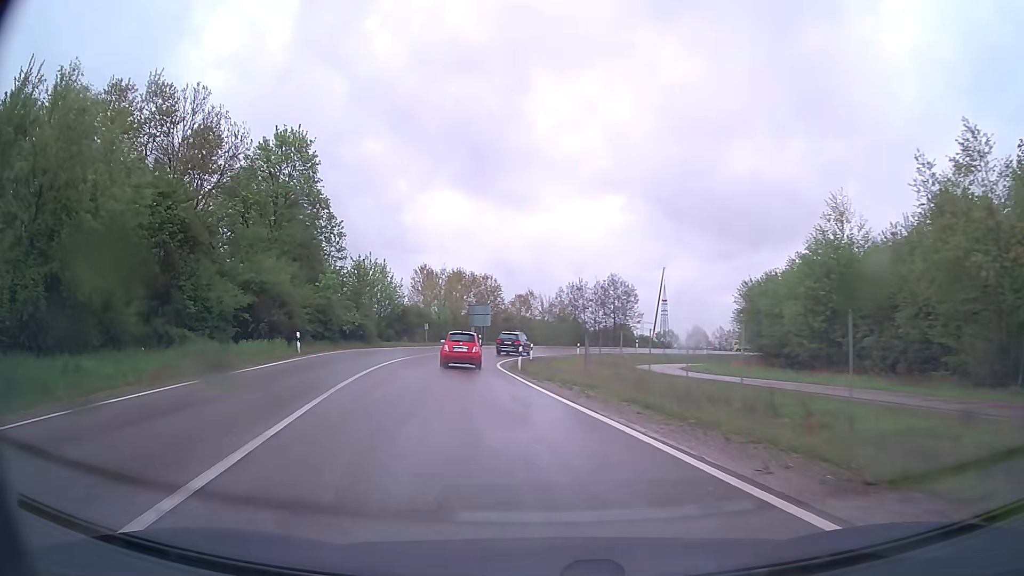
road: secondary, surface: asphalt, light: Day
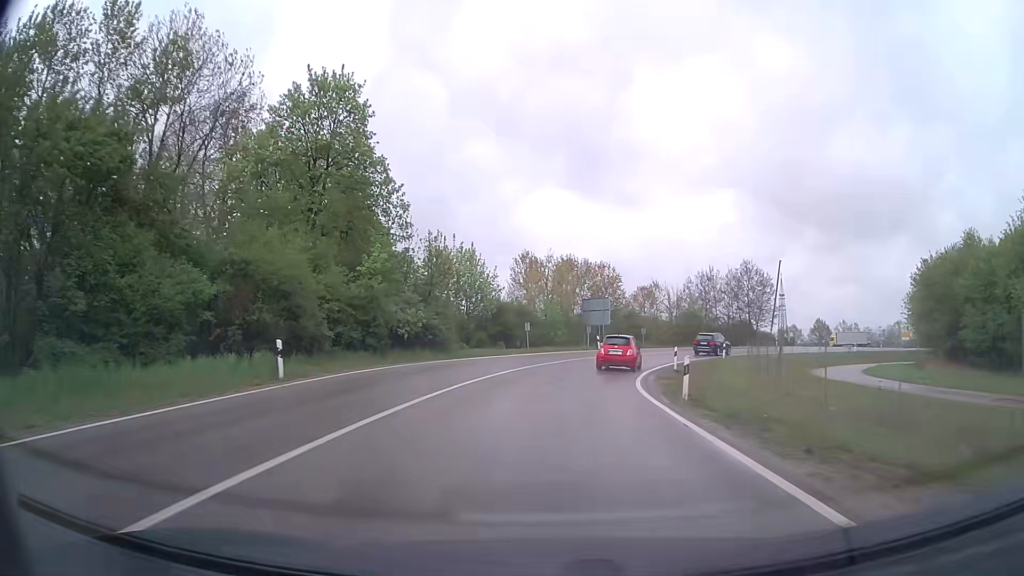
(-1.6, +14.3) m; -10°
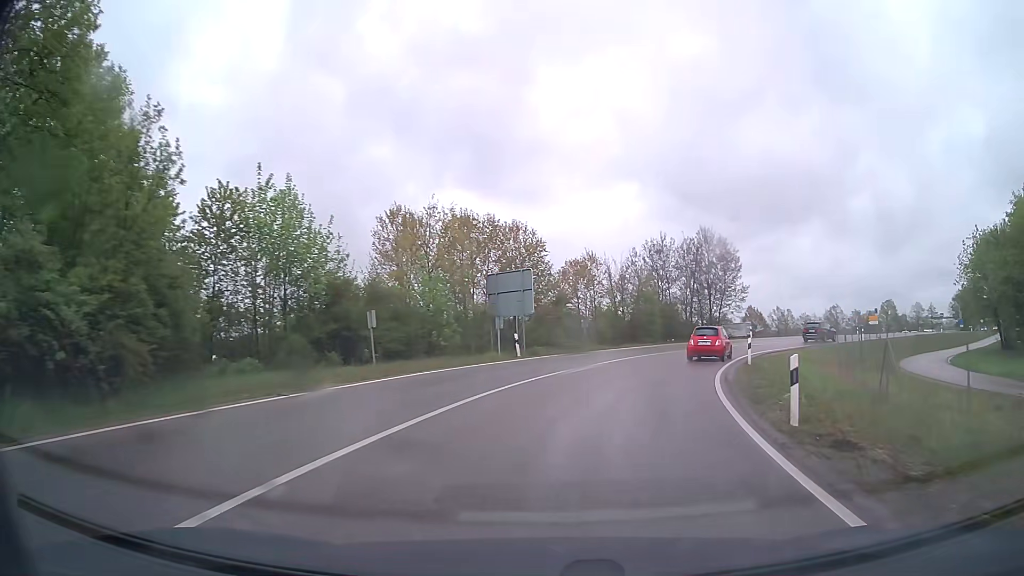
(+1.1, +23.0) m; +8°
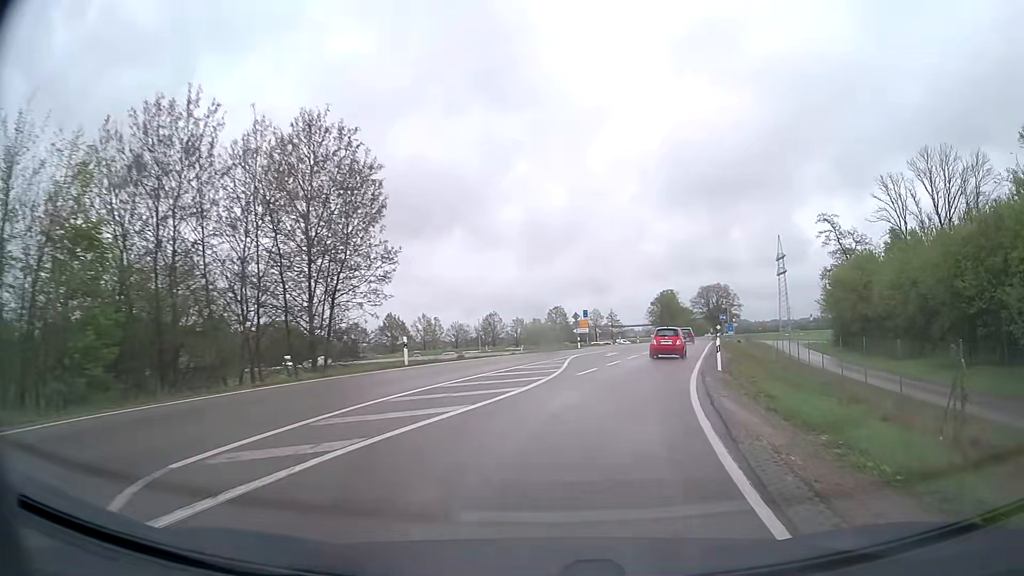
(+10.4, +37.7) m; +31°
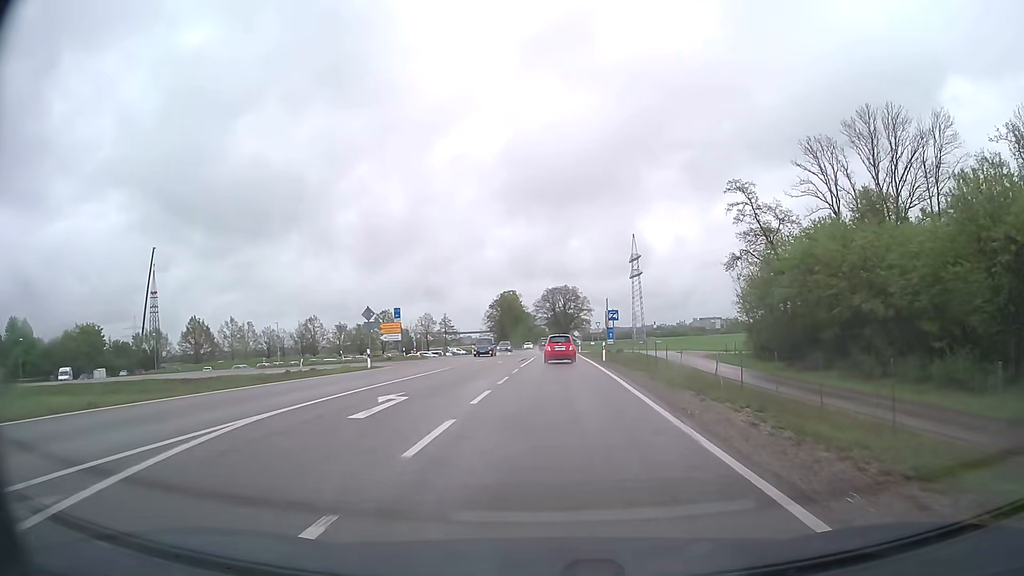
(+3.5, +25.0) m; +14°
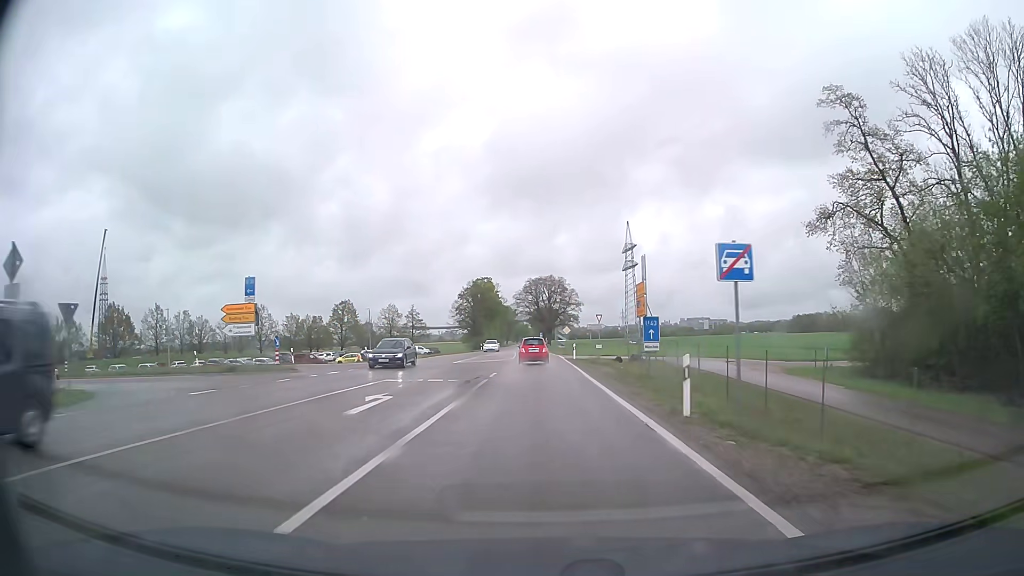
(+0.5, +27.4) m; +1°
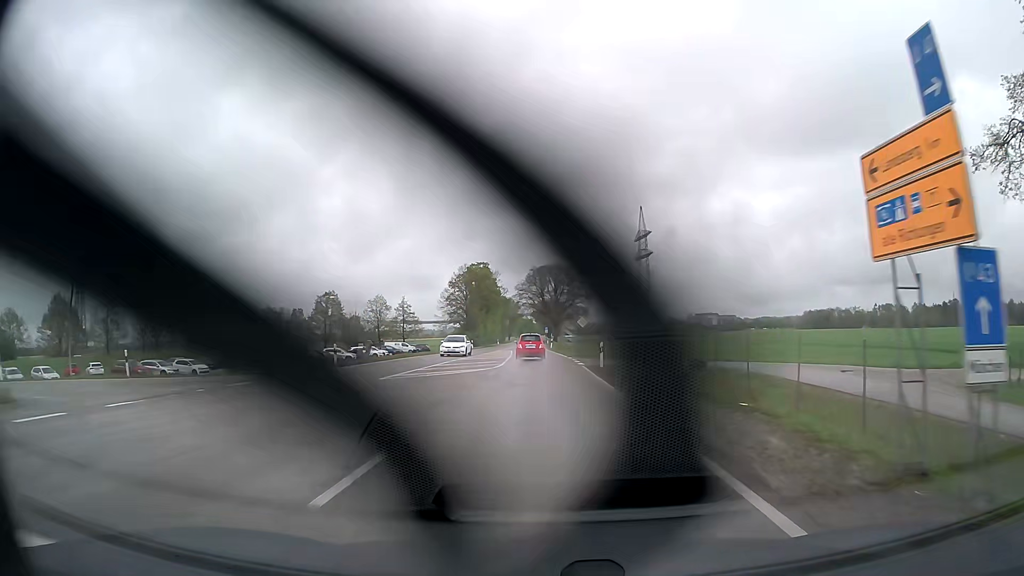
(-0.1, +19.3) m; -1°
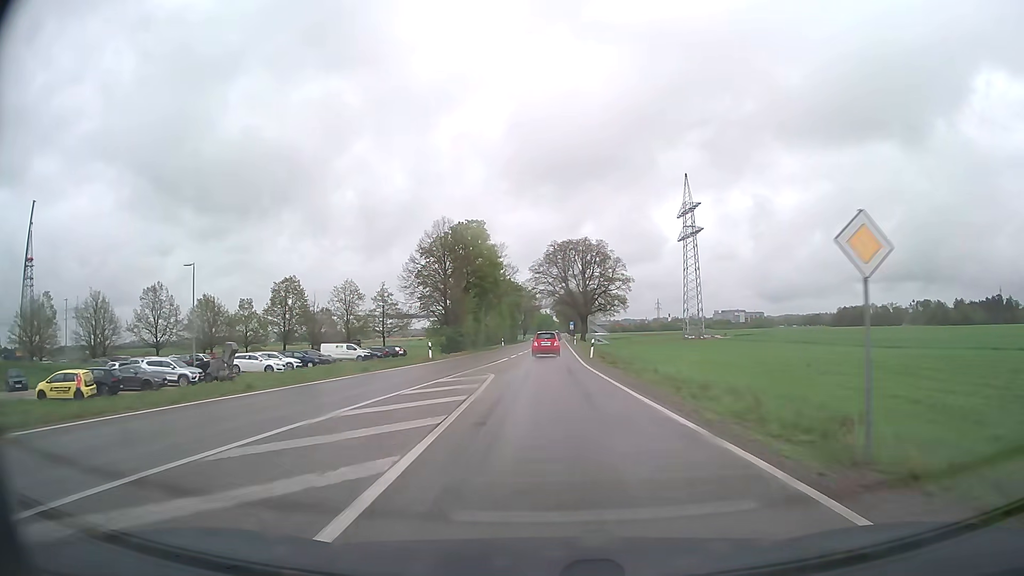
(-0.6, +40.7) m; -2°
